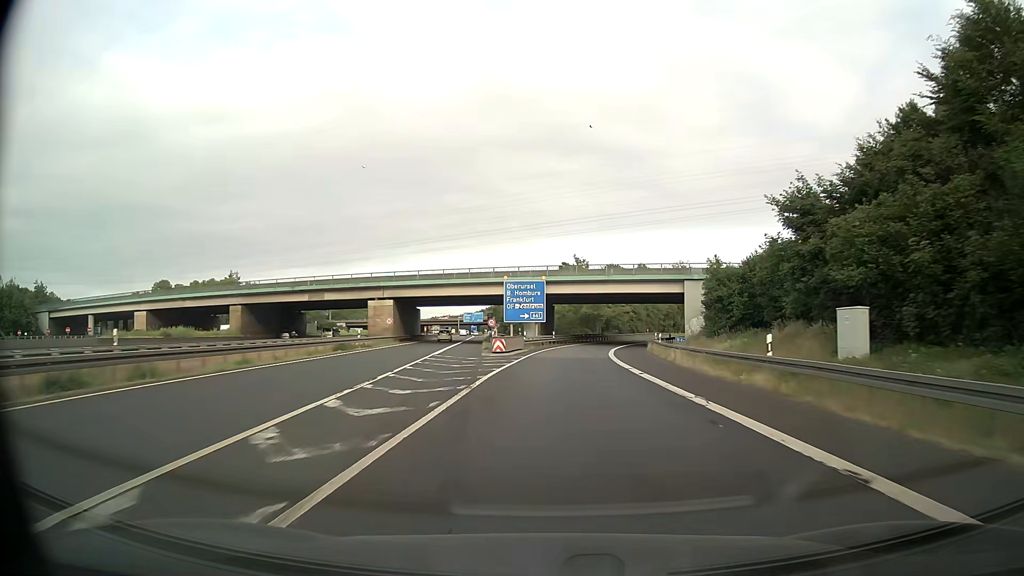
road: motorway_link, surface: asphalt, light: Day
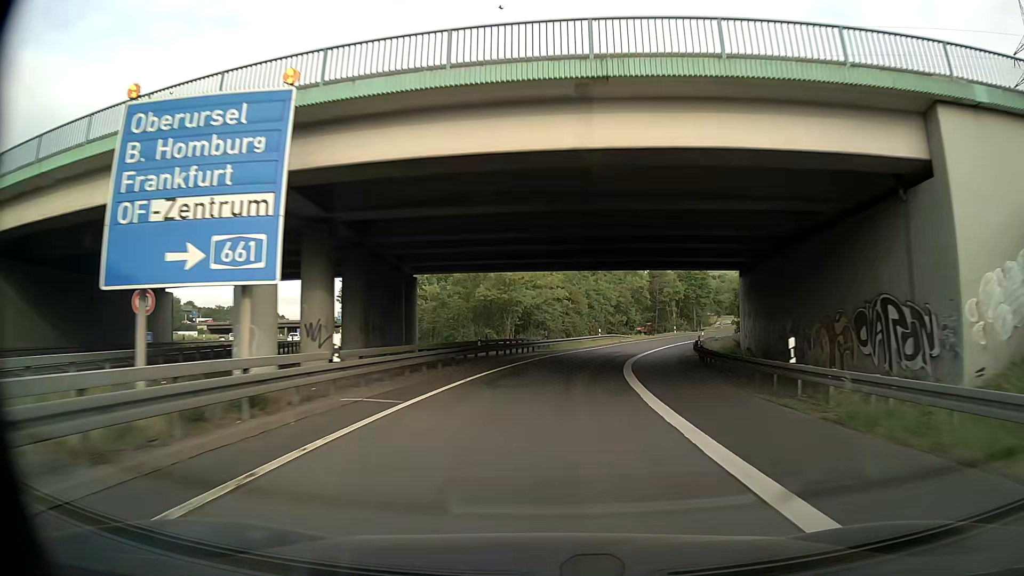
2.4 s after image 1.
(+2.4, +50.2) m; +8°
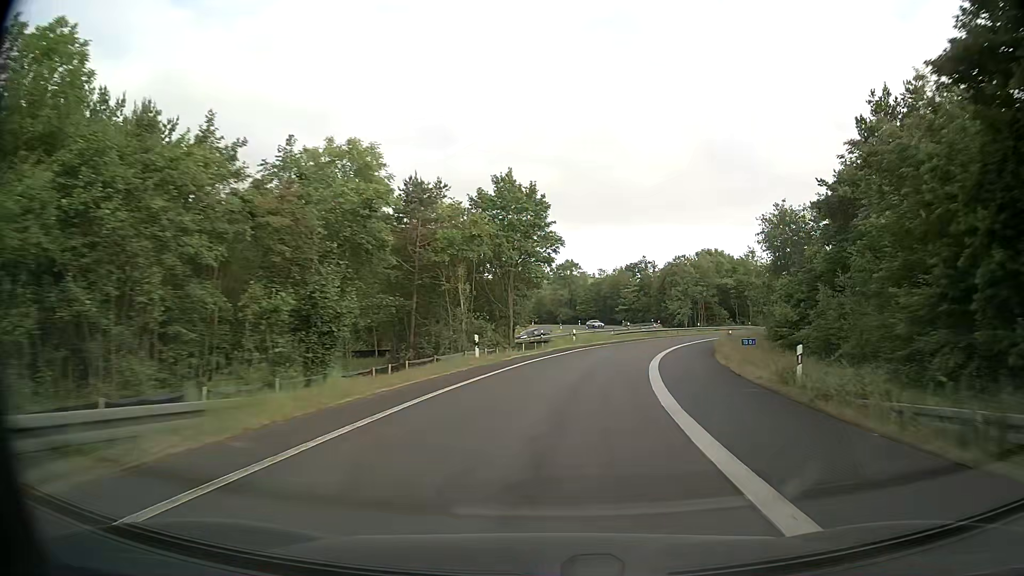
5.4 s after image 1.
(+7.9, +61.4) m; +19°
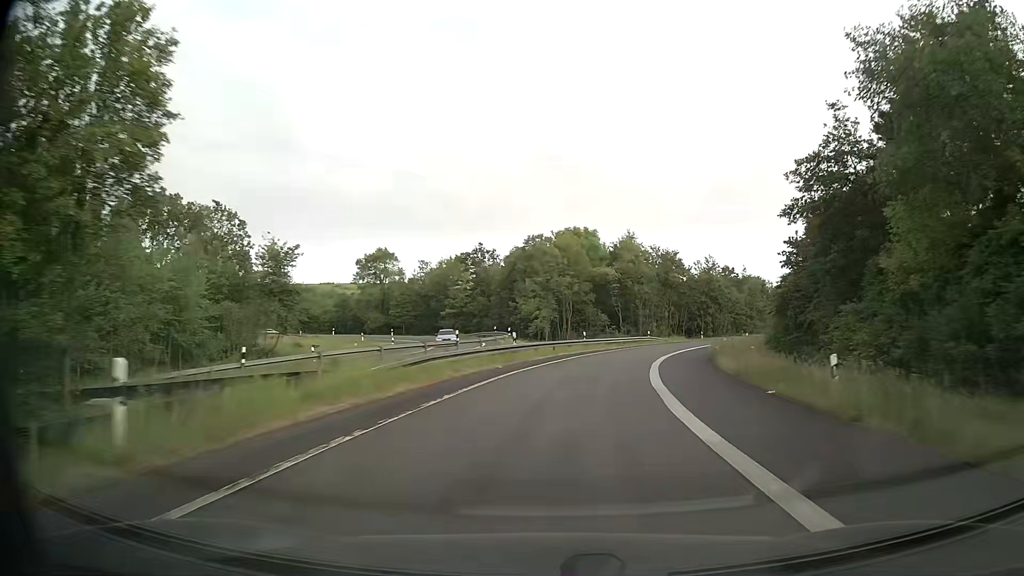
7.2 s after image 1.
(+4.7, +36.3) m; +15°
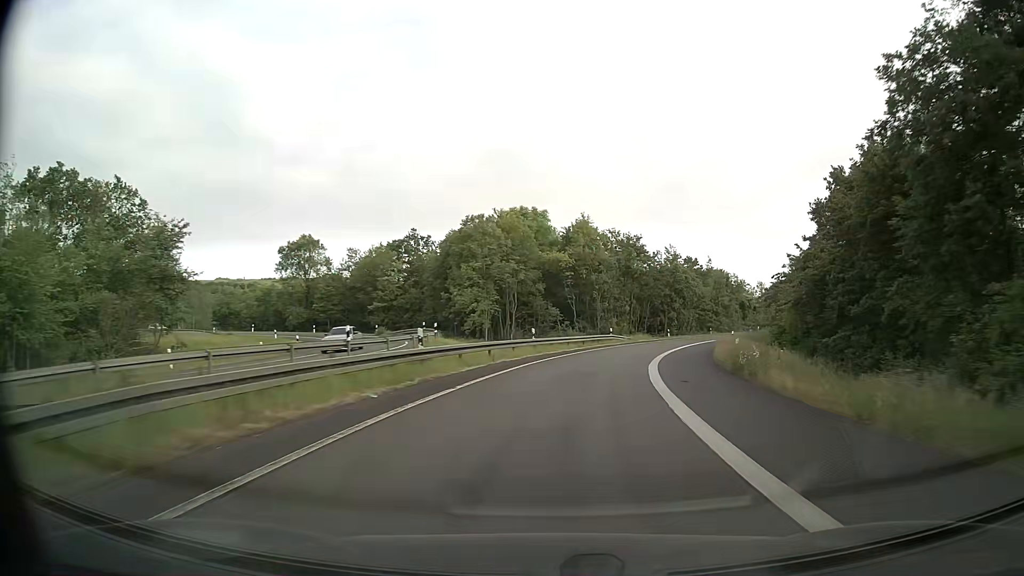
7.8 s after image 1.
(+0.4, +12.1) m; +4°
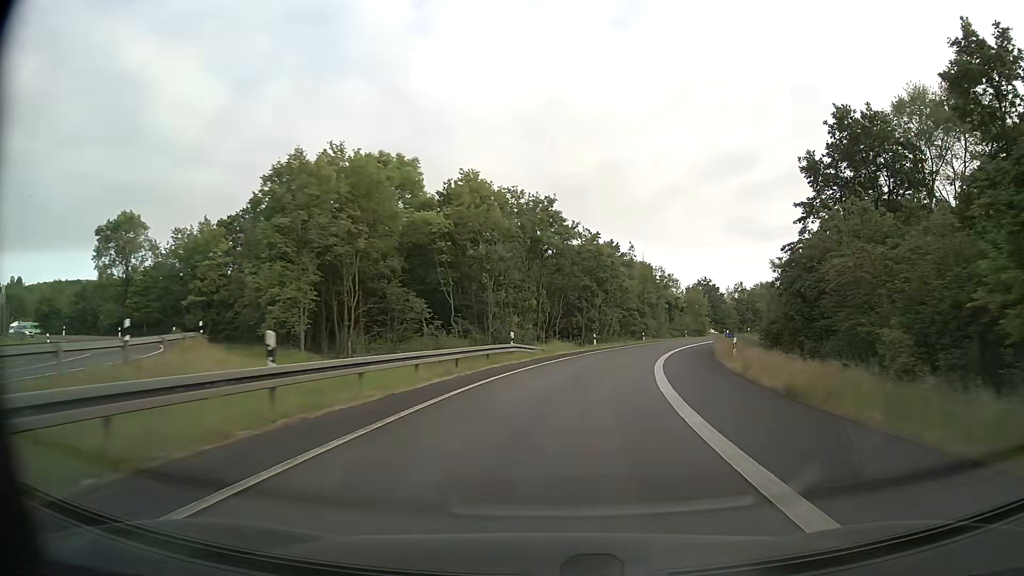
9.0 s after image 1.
(+1.9, +23.9) m; +9°
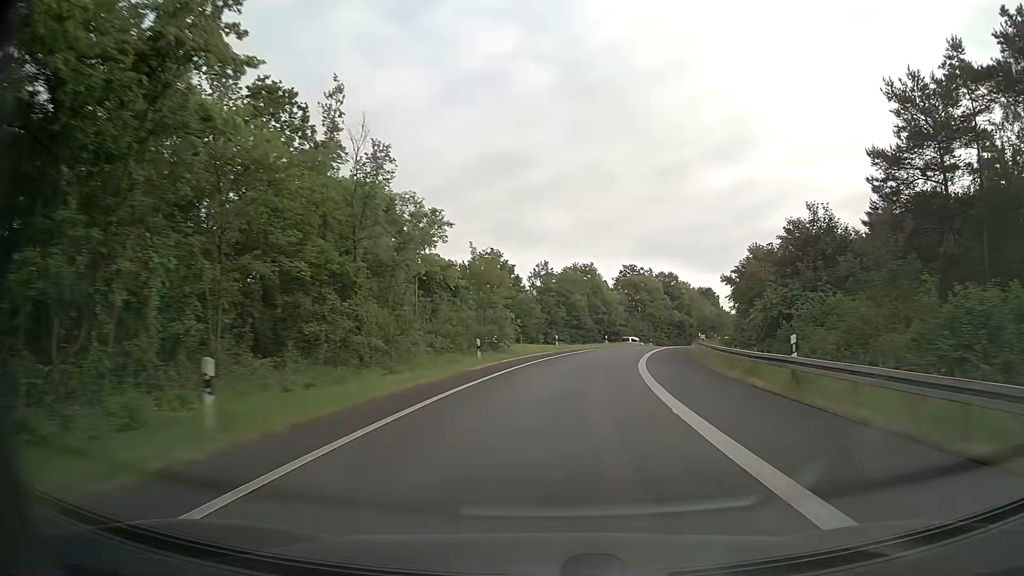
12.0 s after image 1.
(+11.1, +58.2) m; +20°
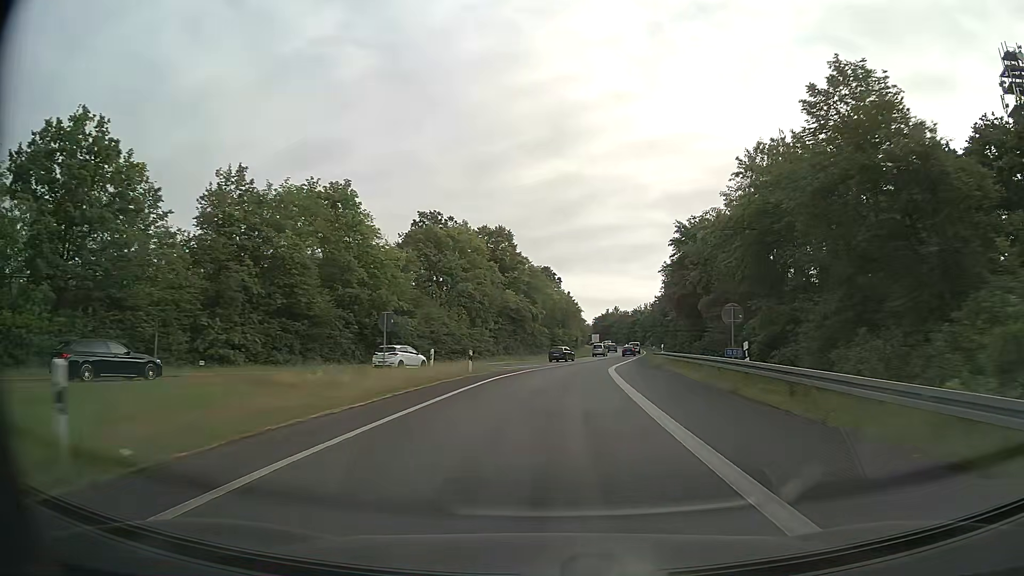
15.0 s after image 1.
(+8.7, +58.3) m; +16°
(0, +10) (+1, +20) (+2, +30) (+3, +40) (+4, +50) (+6, +60) (+8, +69) (+9, +79) (+11, +89) (+13, +99) m
